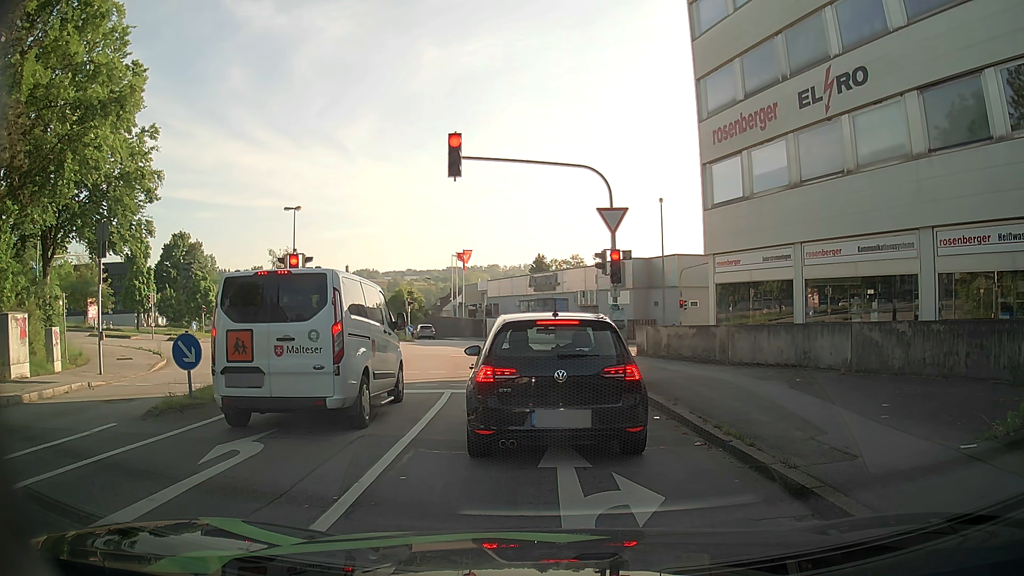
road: tertiary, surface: asphalt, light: Day
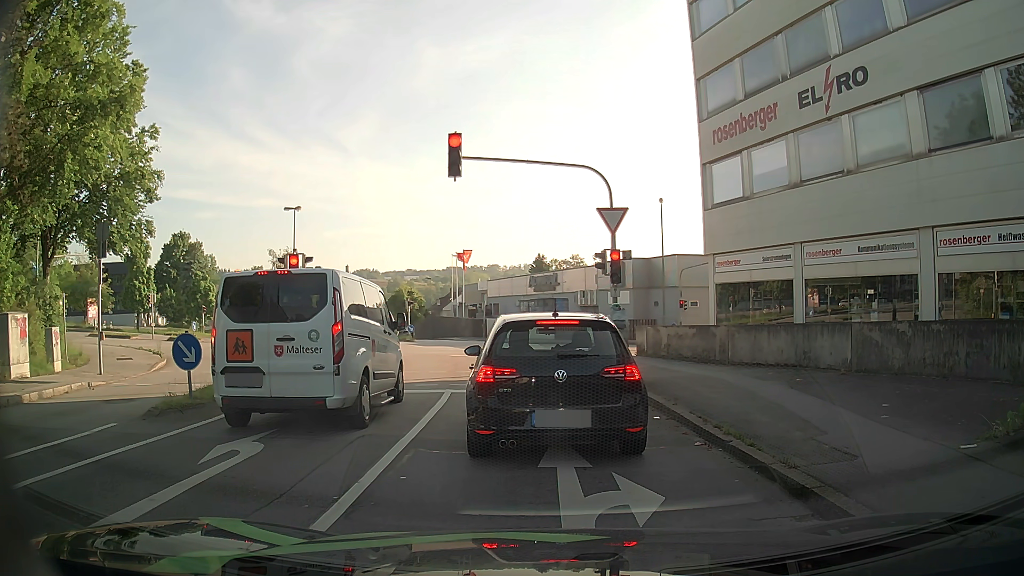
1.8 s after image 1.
(0.0, 0.0) m; 0°
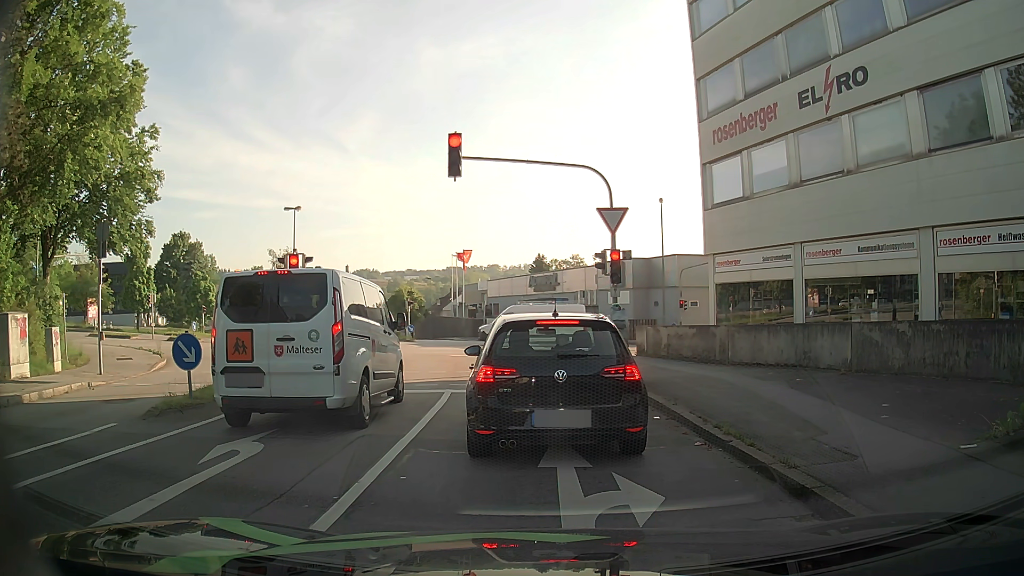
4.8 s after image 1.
(0.0, 0.0) m; 0°
